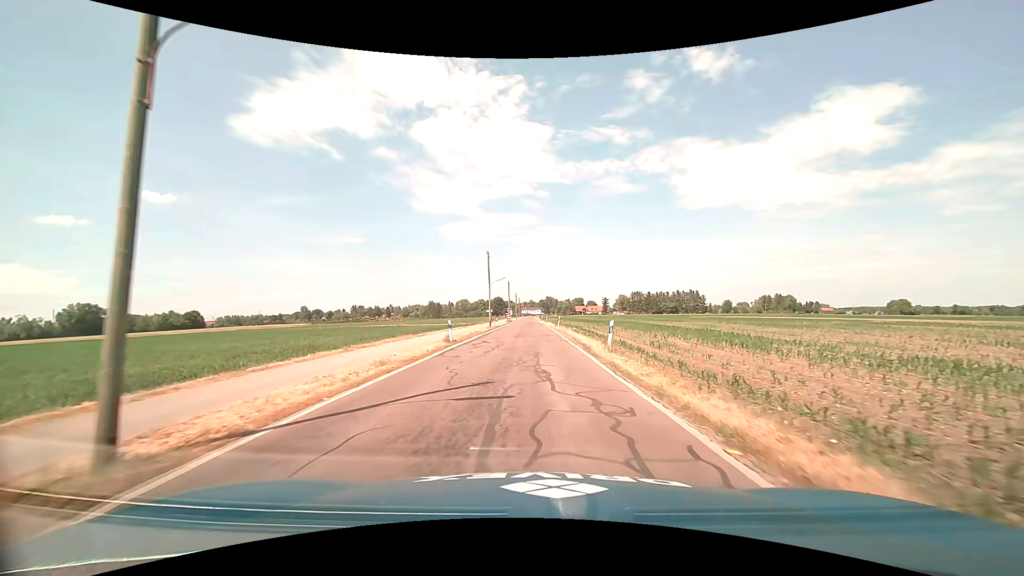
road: tertiary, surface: asphalt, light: Day
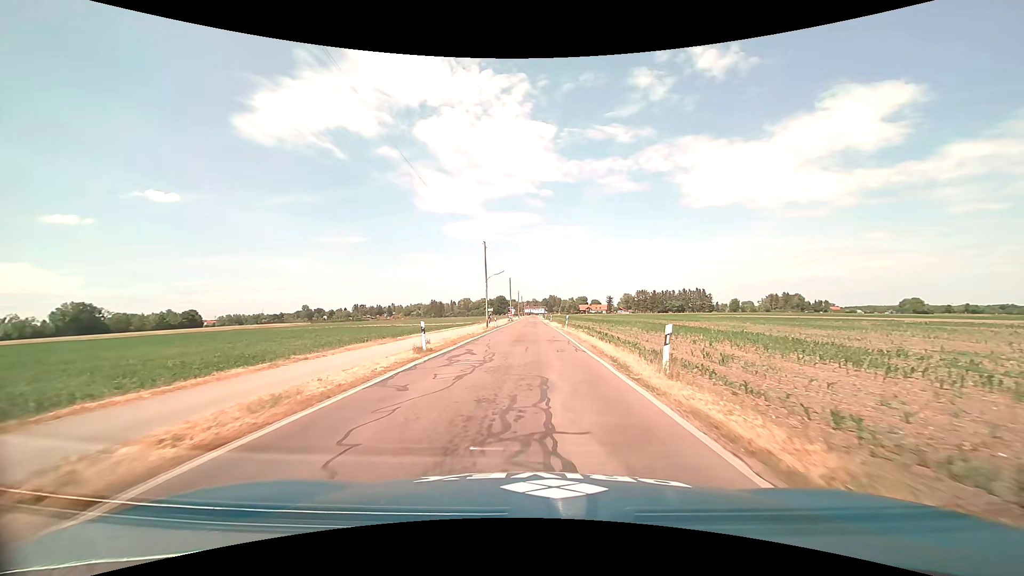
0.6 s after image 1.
(0.0, +7.2) m; 0°
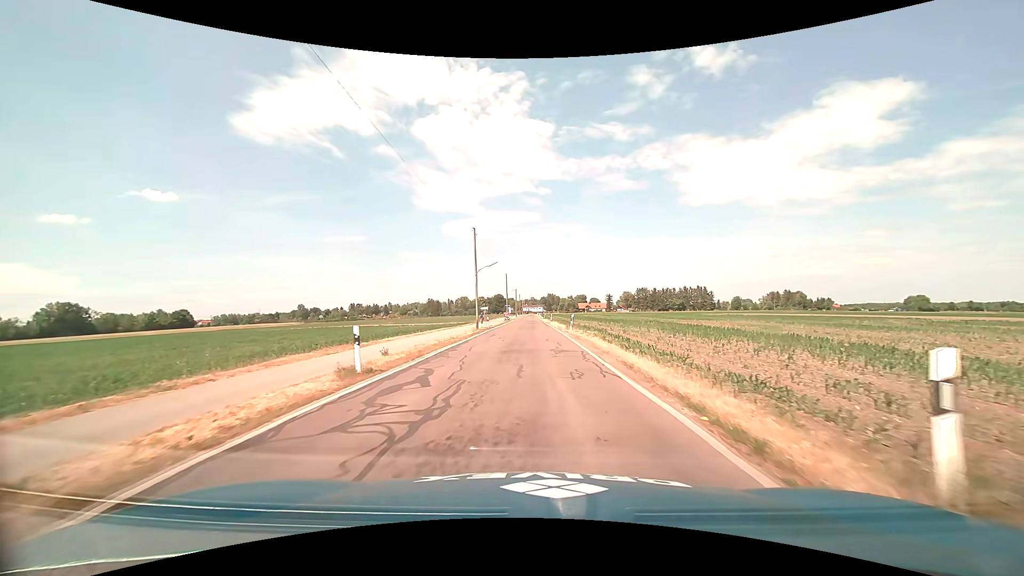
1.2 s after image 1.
(0.0, +7.2) m; 0°
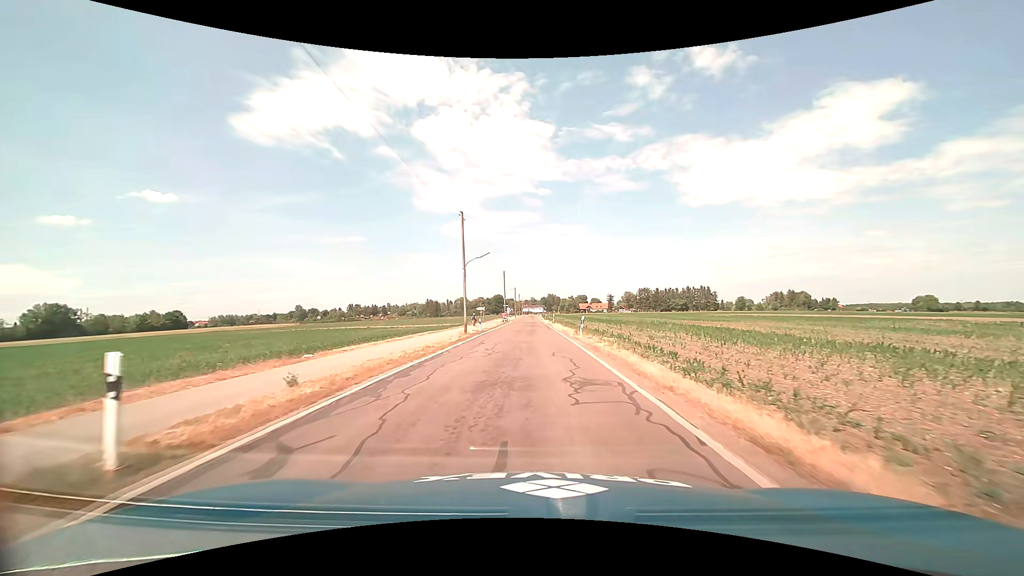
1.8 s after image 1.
(0.0, +7.2) m; 0°
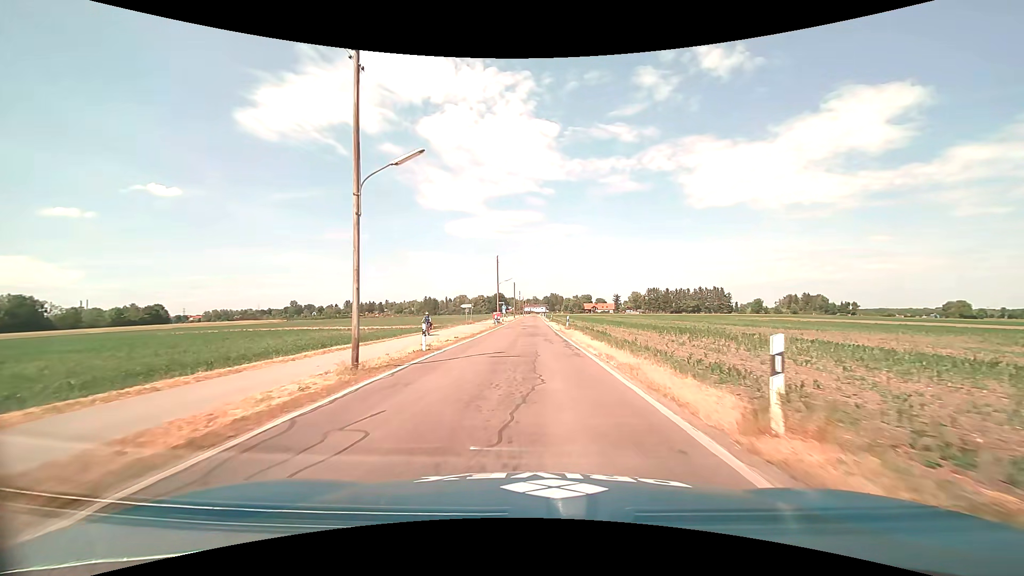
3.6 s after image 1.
(-0.1, +21.7) m; 0°
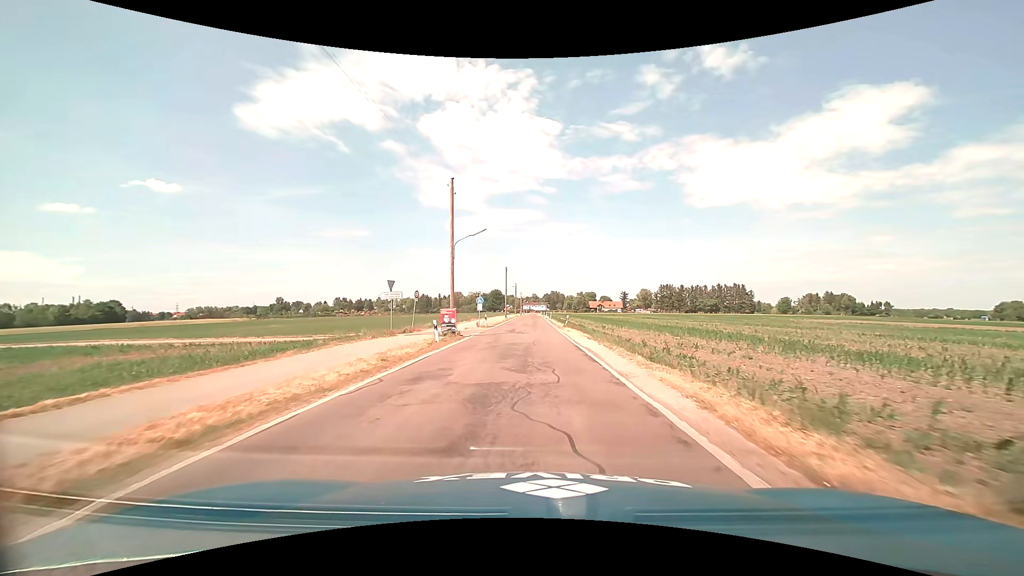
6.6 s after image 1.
(0.0, +36.3) m; 0°
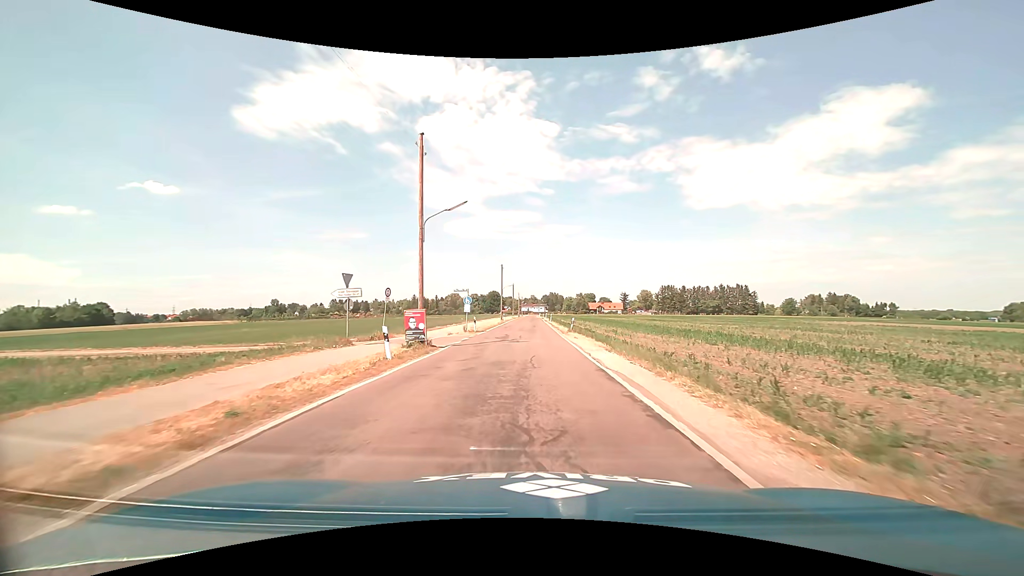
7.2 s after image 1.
(0.0, +7.3) m; 0°
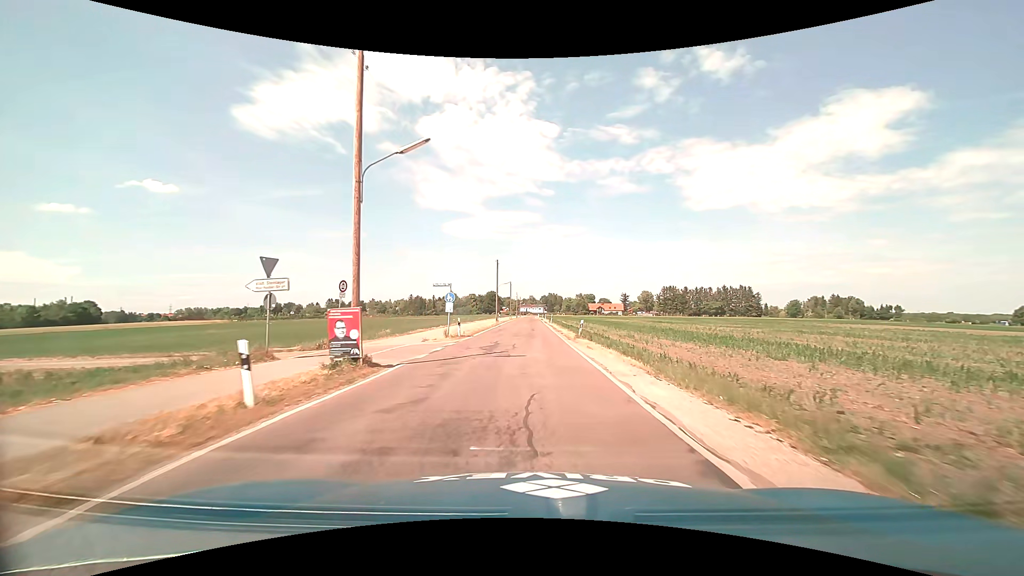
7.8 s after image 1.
(0.0, +7.3) m; 0°
(0, +10) (0, +20) (0, +30) (0, +40) (0, +50) (0, +60) (0, +70) (0, +80) (0, +90) (0, +100) m
